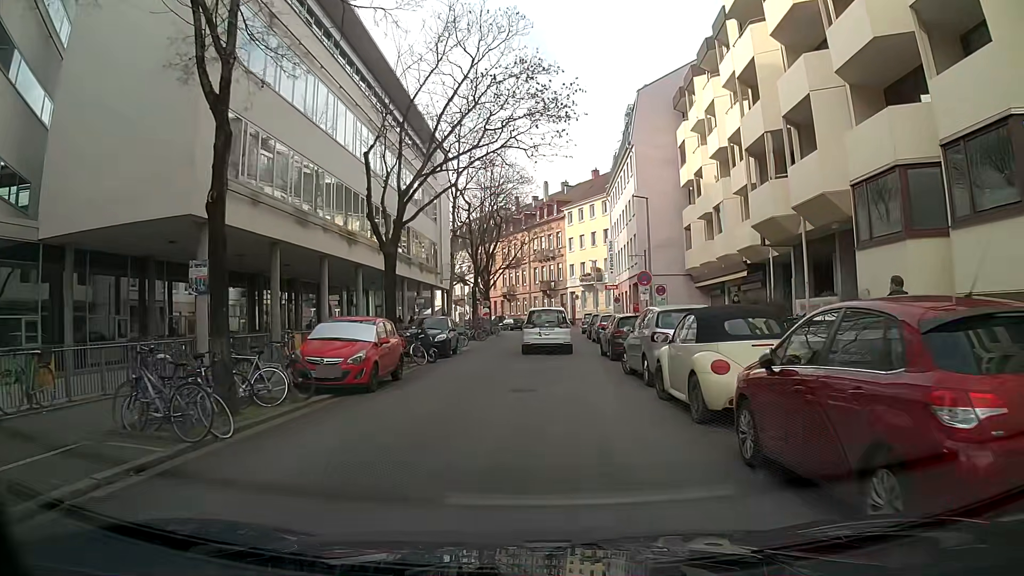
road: residential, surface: asphalt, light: Day
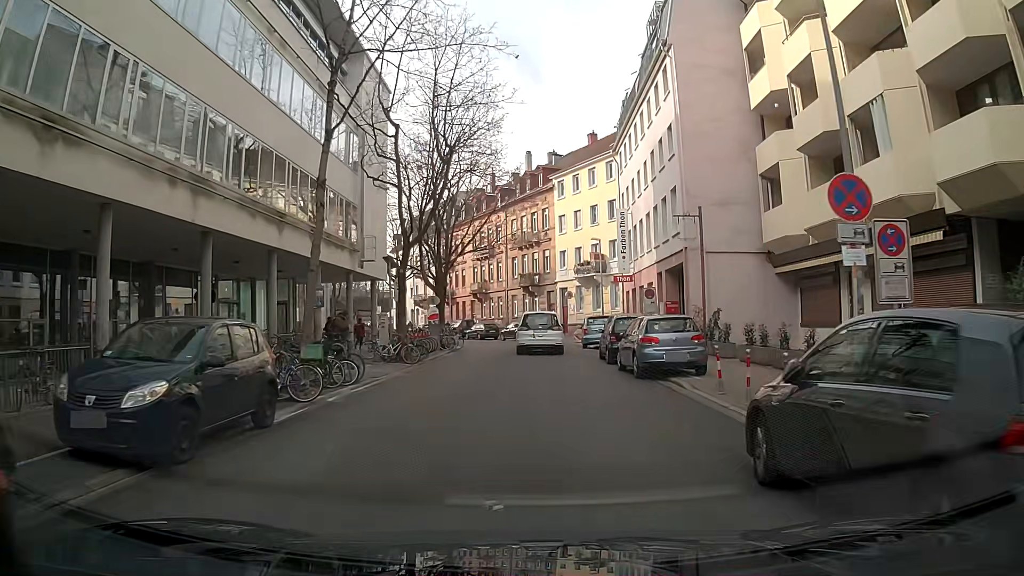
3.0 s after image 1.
(+0.3, +18.5) m; +1°
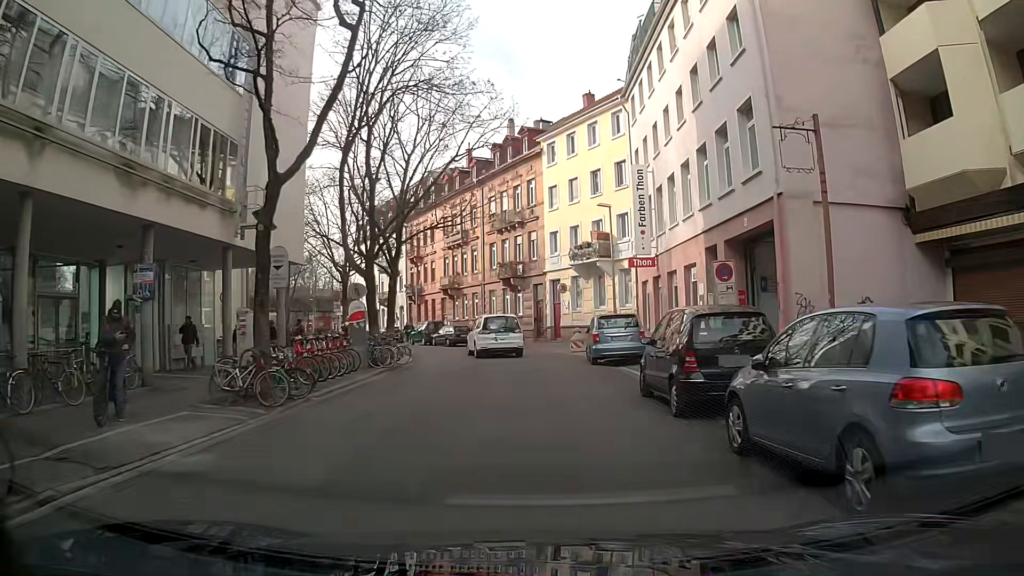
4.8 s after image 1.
(+0.1, +11.9) m; +1°
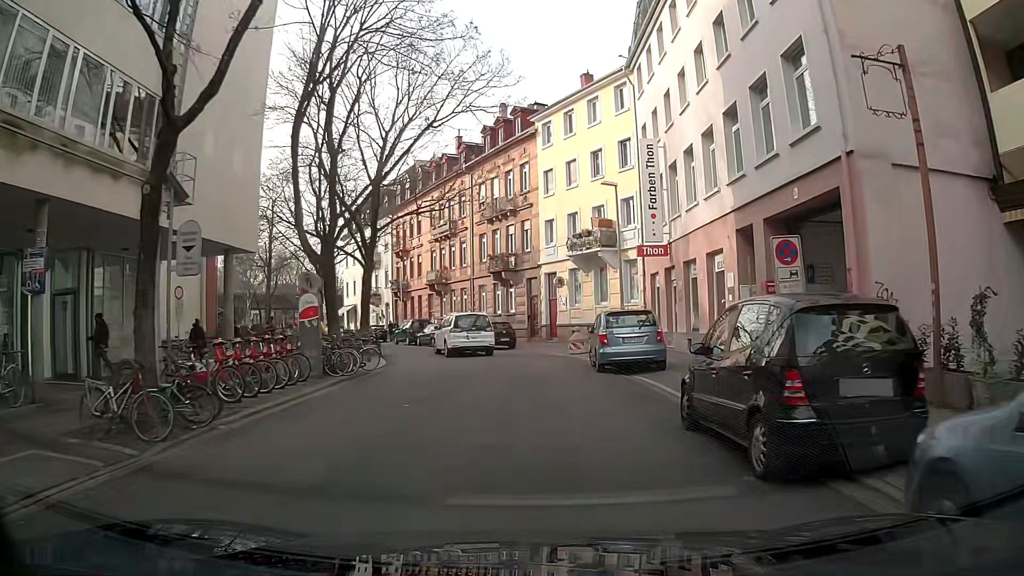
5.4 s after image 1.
(0.0, +4.0) m; -1°
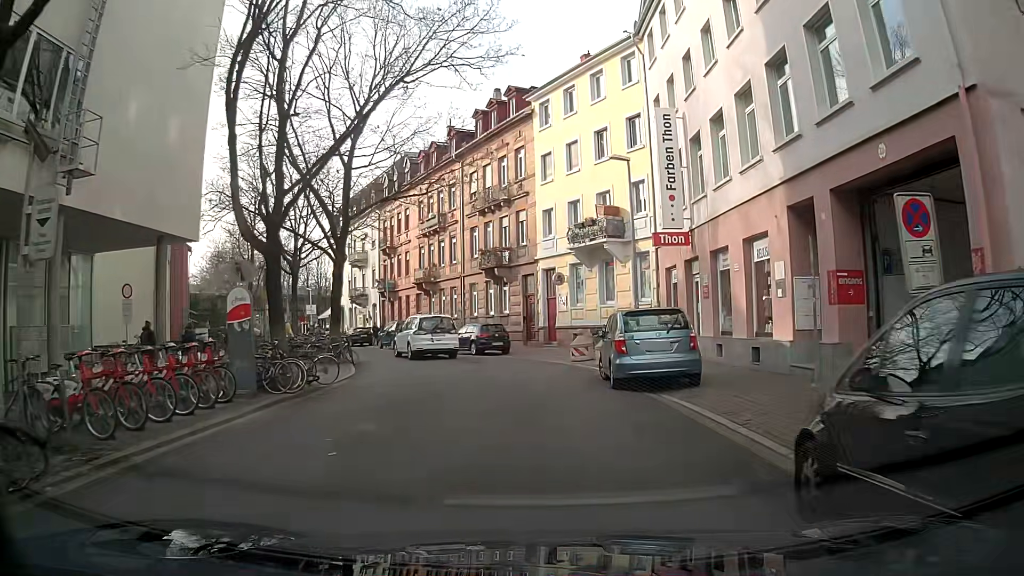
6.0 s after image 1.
(0.0, +4.0) m; +1°
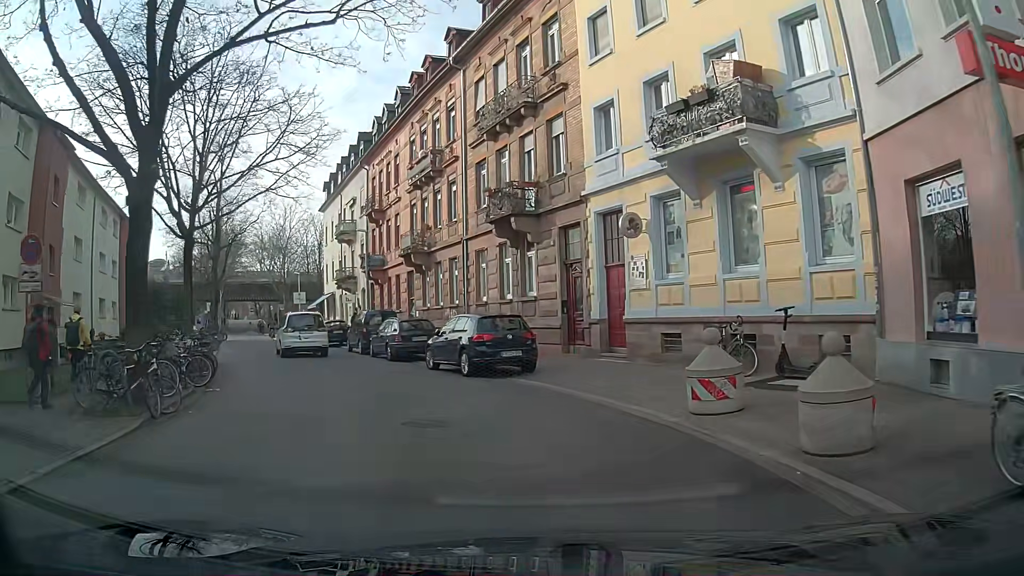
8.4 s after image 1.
(+0.2, +15.1) m; -2°
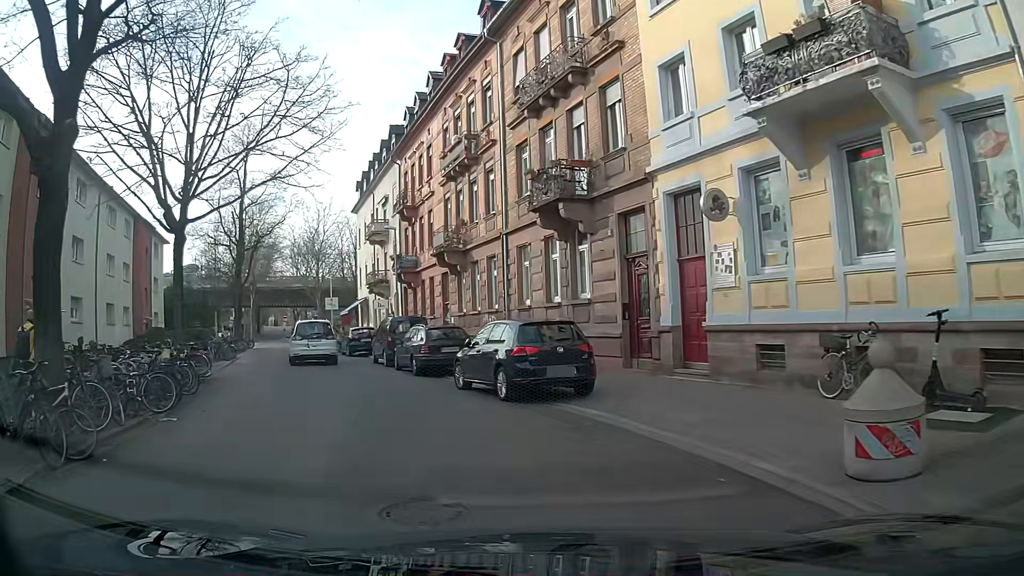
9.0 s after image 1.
(-0.1, +3.6) m; -4°
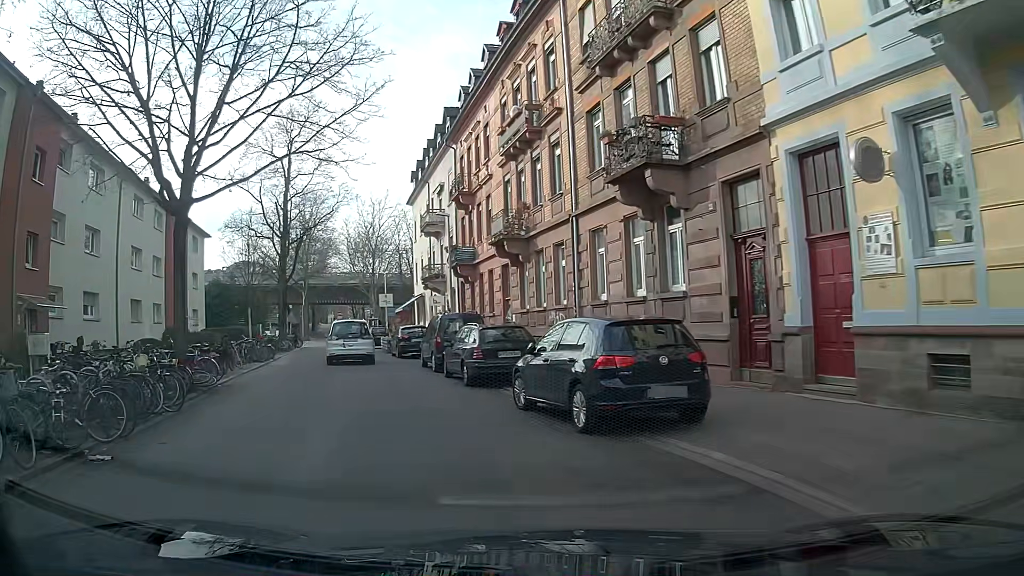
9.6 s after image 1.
(-0.2, +3.6) m; -6°
